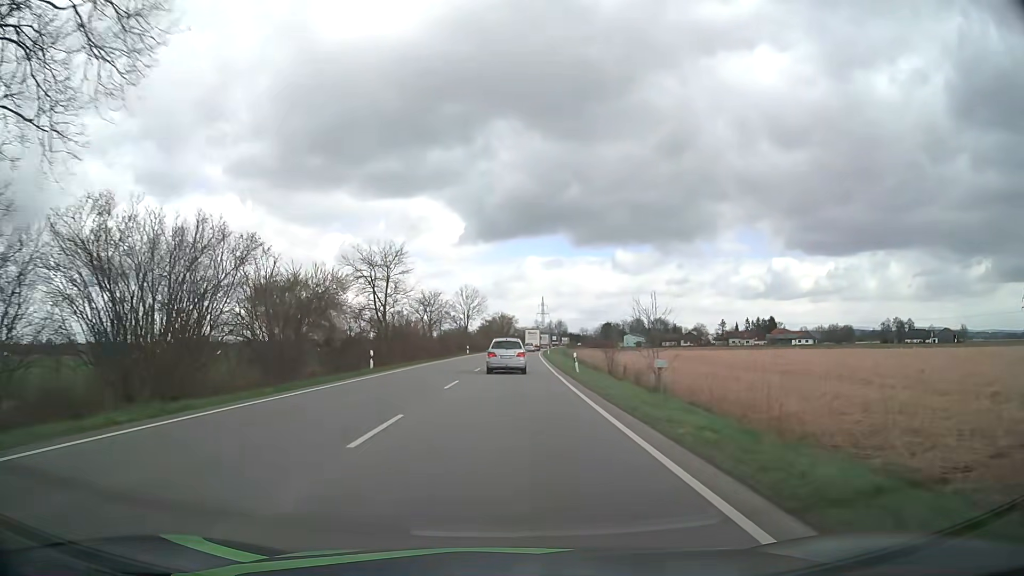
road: primary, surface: asphalt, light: Day
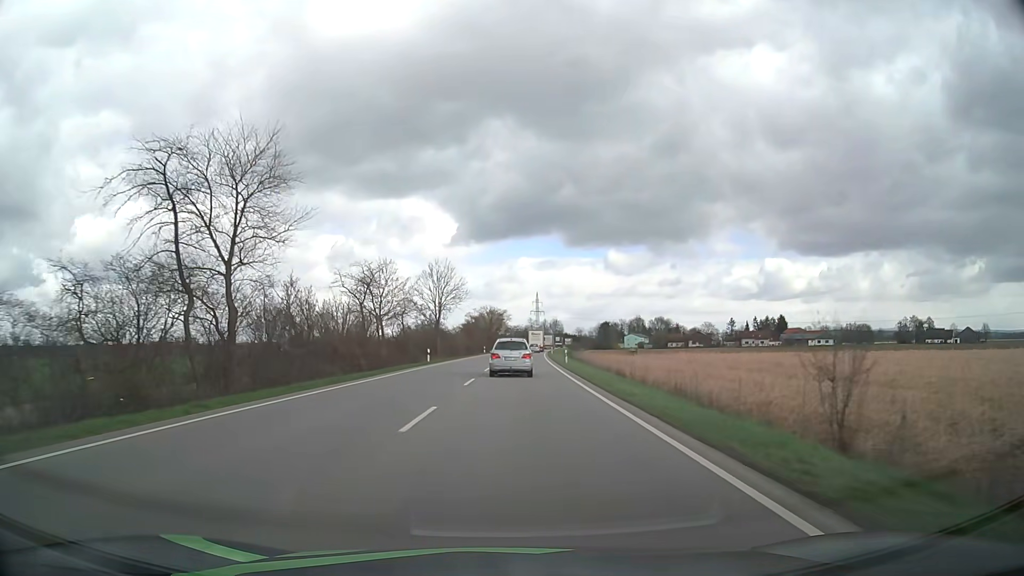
(+0.2, +34.1) m; +1°
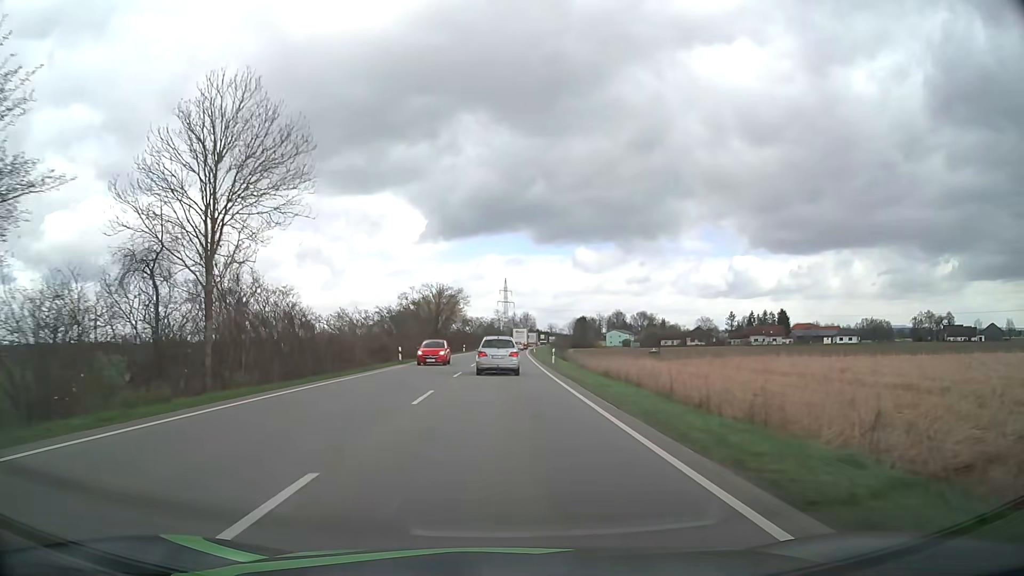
(+1.3, +54.9) m; +3°
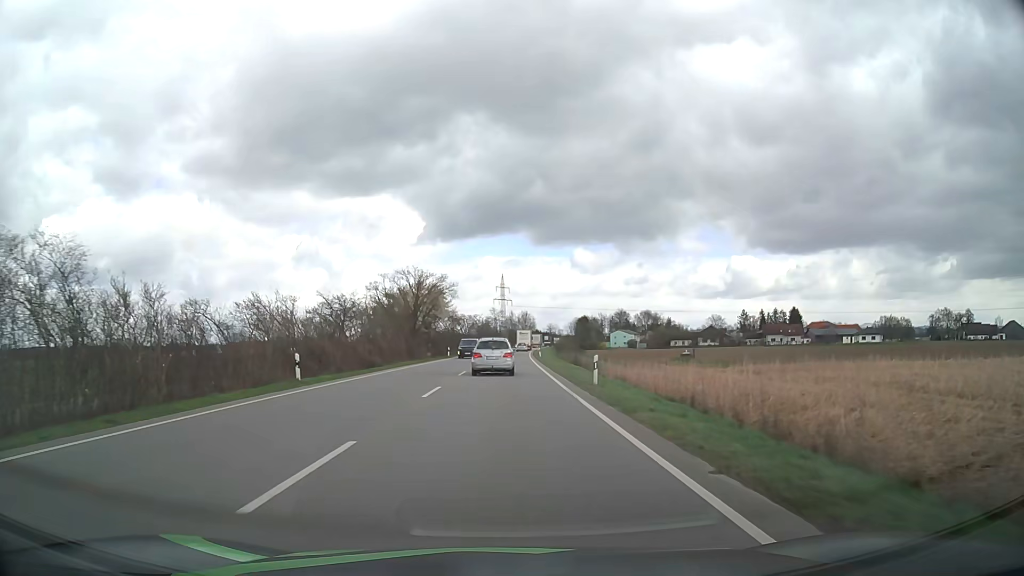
(0.0, +21.3) m; 0°
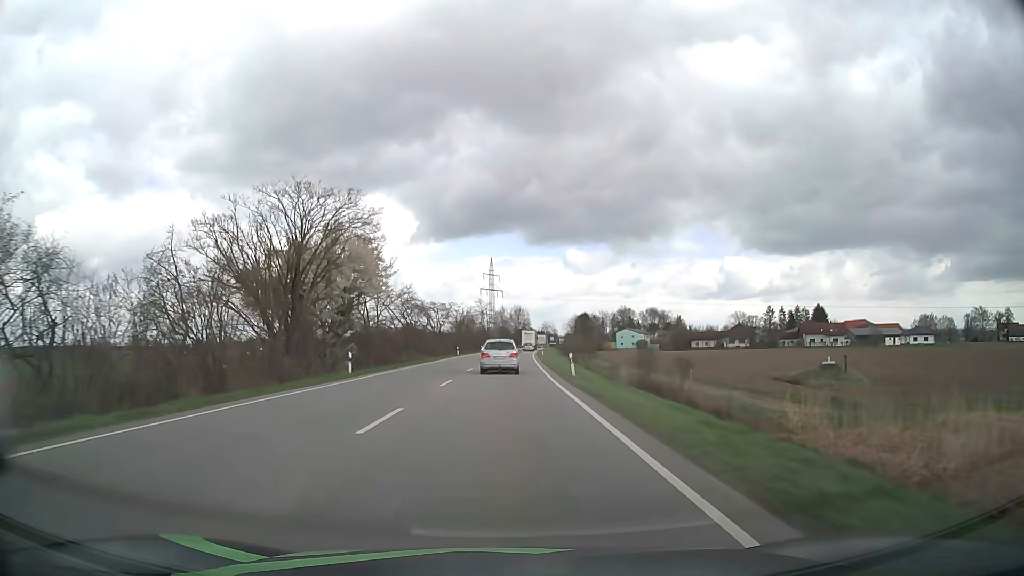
(+0.2, +42.6) m; +1°
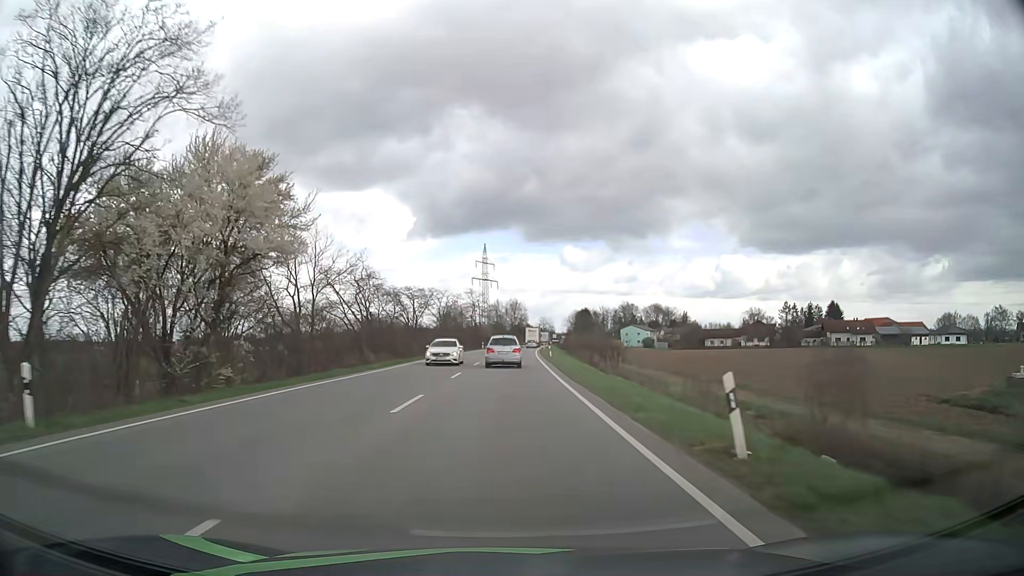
(0.0, +21.3) m; 0°
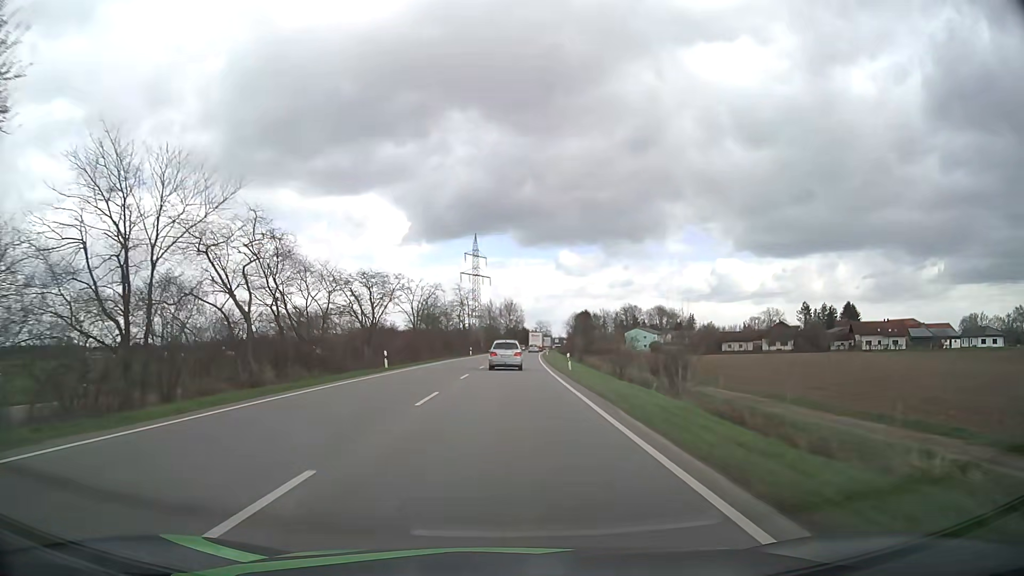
(+0.1, +21.6) m; +1°
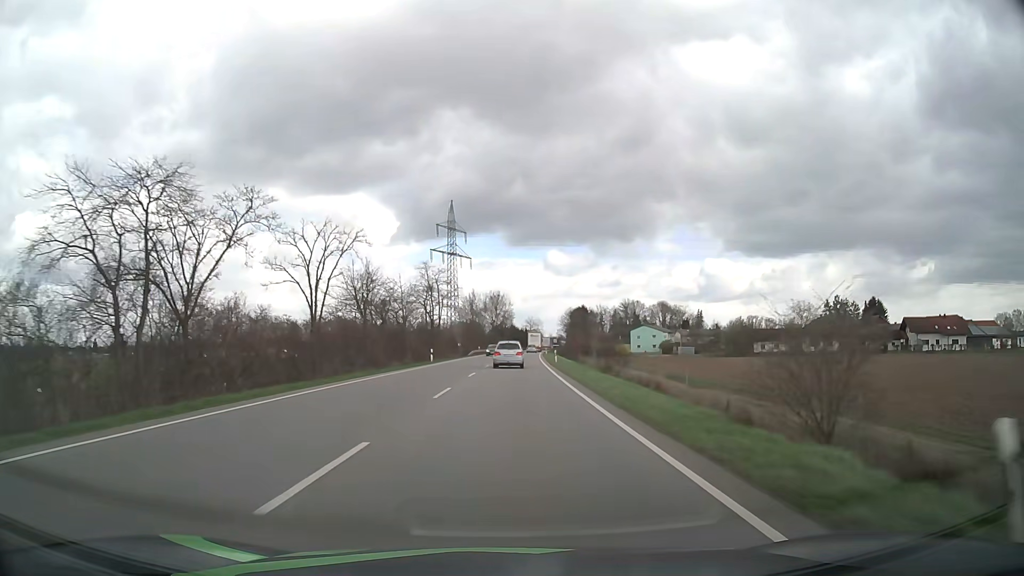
(+0.2, +33.5) m; +1°
(0, +10) (0, +20) (0, +30) (+1, +40) (+1, +50) (+1, +60) (+2, +70) (+2, +80) (+3, +90) (+3, +100) m
